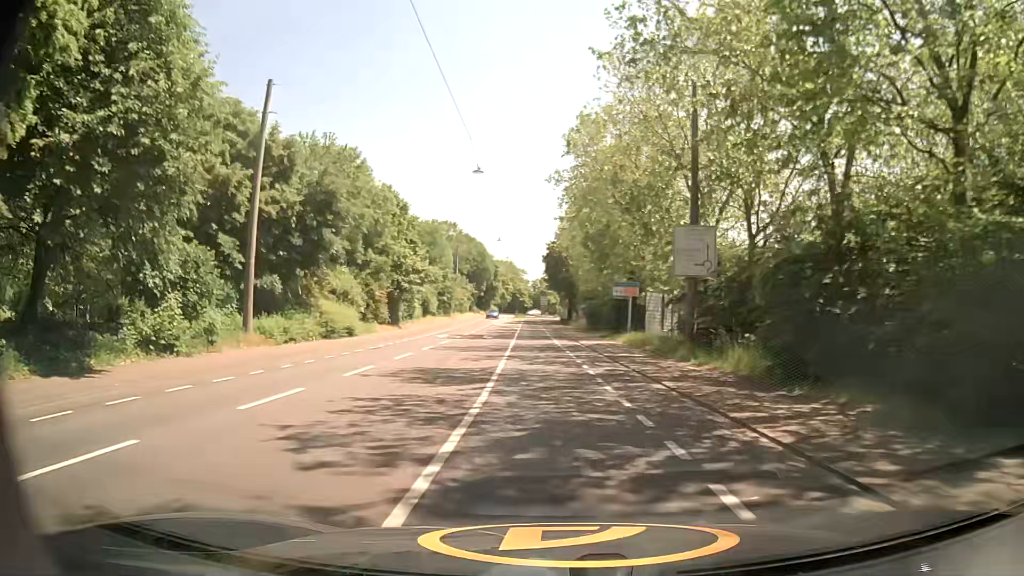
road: secondary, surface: asphalt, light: Day
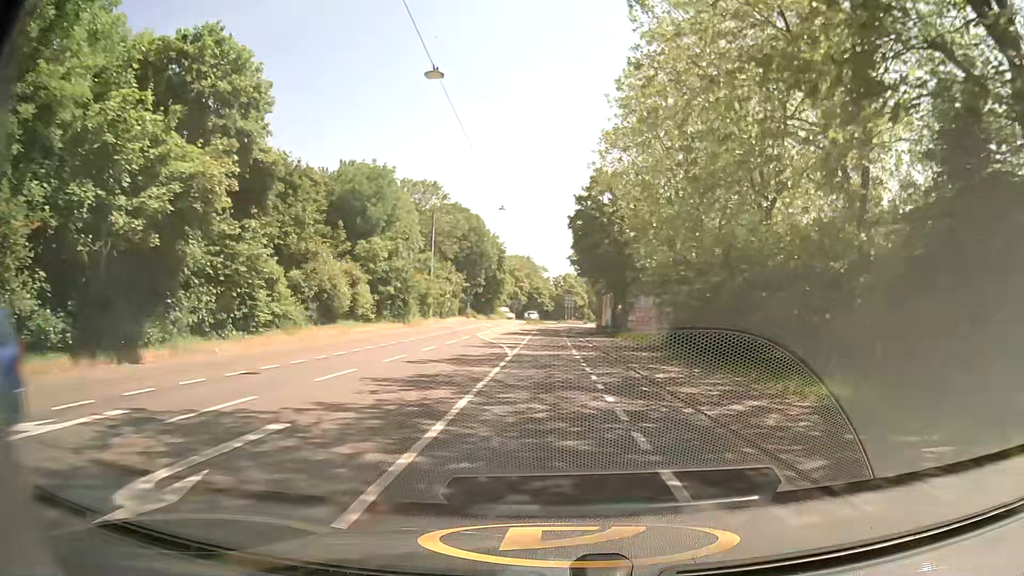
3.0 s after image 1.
(-0.9, +38.2) m; -2°
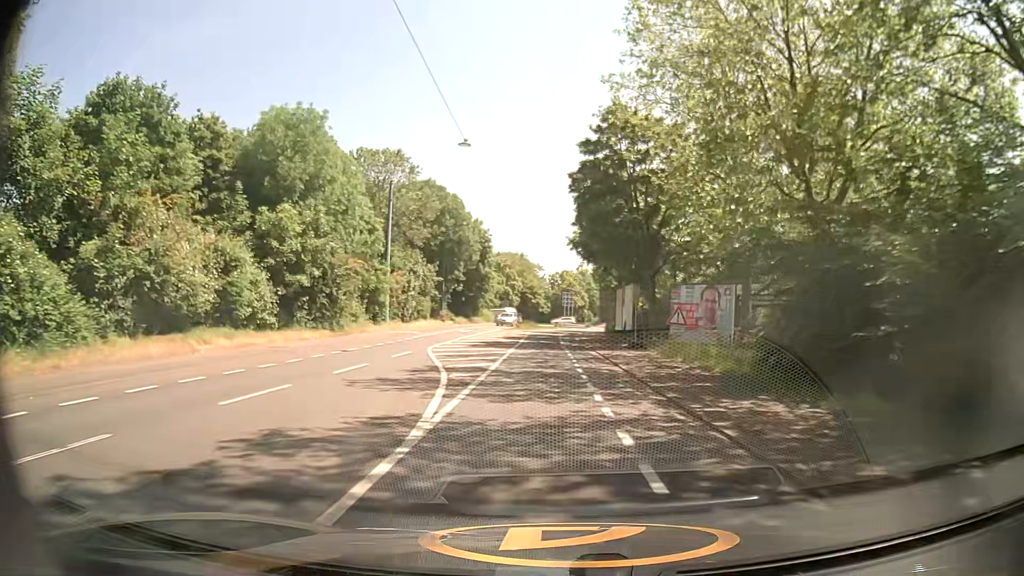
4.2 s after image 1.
(0.0, +16.0) m; 0°
(0, +10) (0, +20) (0, +30) (0, +40) (0, +50) (0, +60) (+2, +70) (+7, +79) (+14, +85) (+21, +92) m
